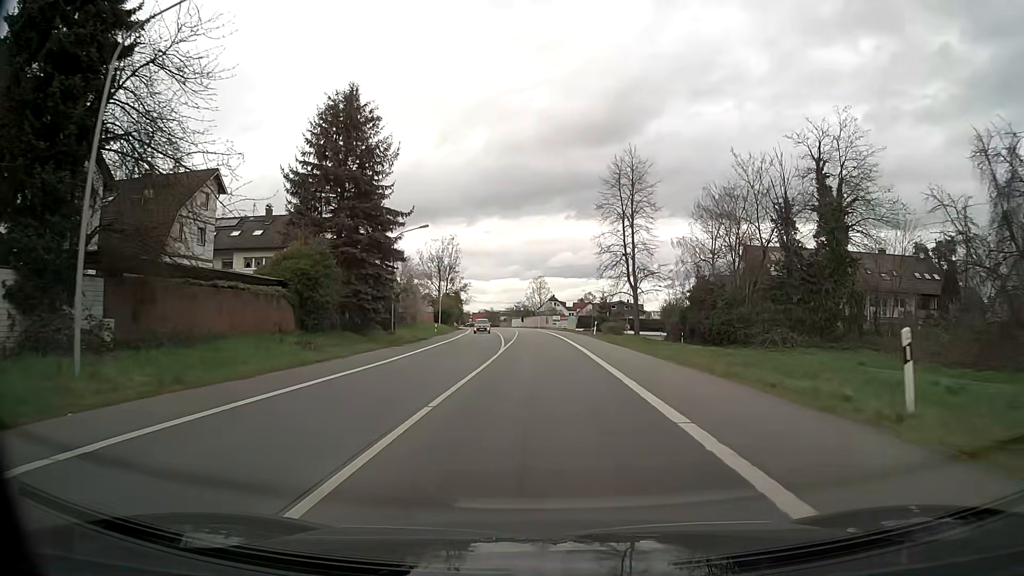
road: primary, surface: asphalt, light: Day
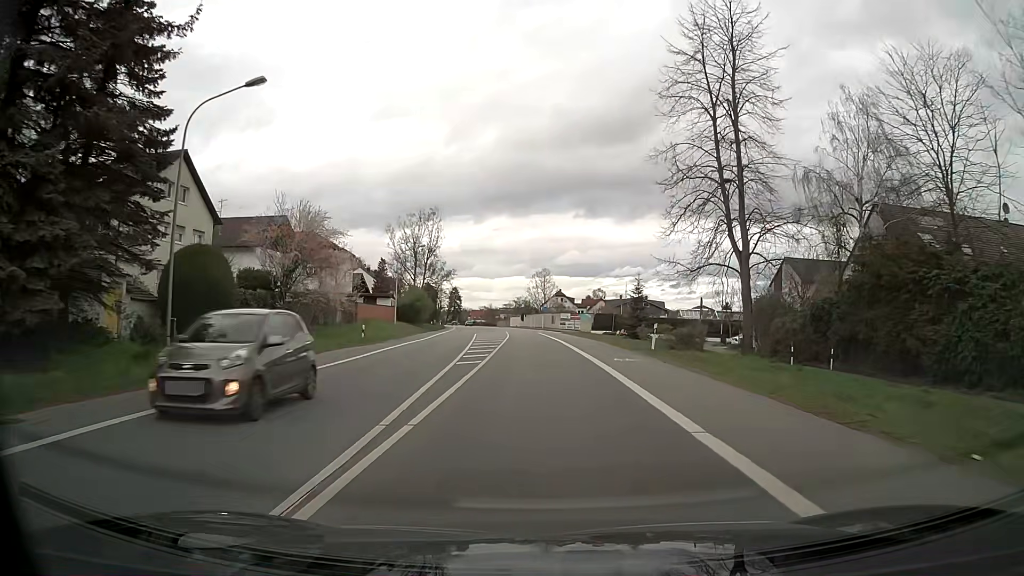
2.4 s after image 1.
(-0.2, +28.7) m; 0°
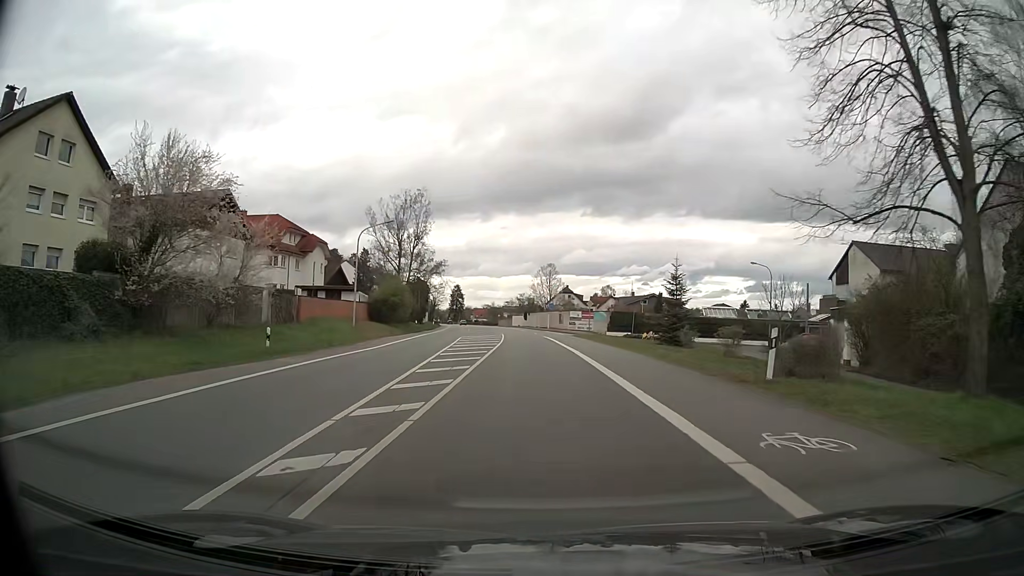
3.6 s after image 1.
(-0.1, +14.5) m; -1°
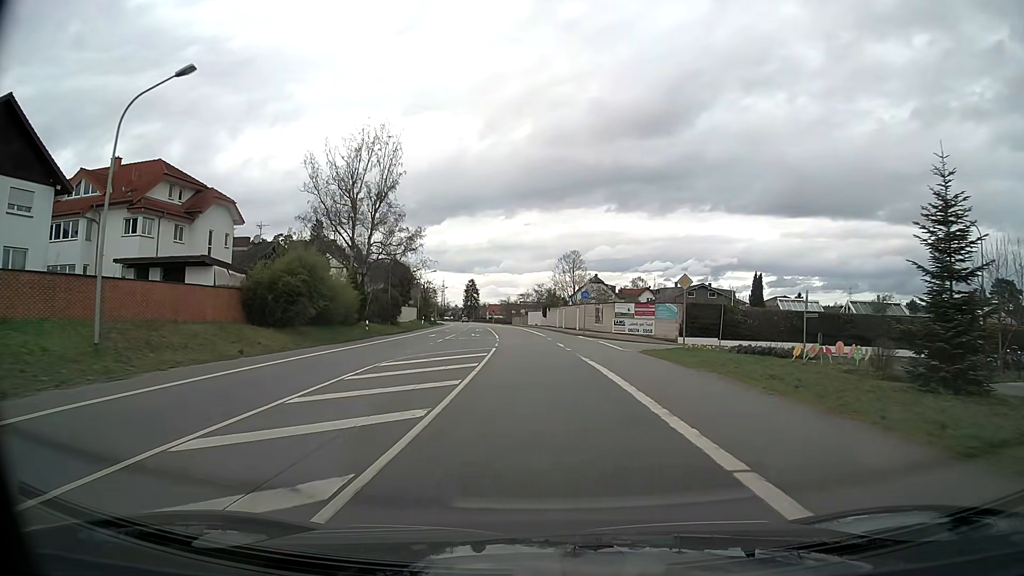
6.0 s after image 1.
(-0.4, +29.2) m; -2°
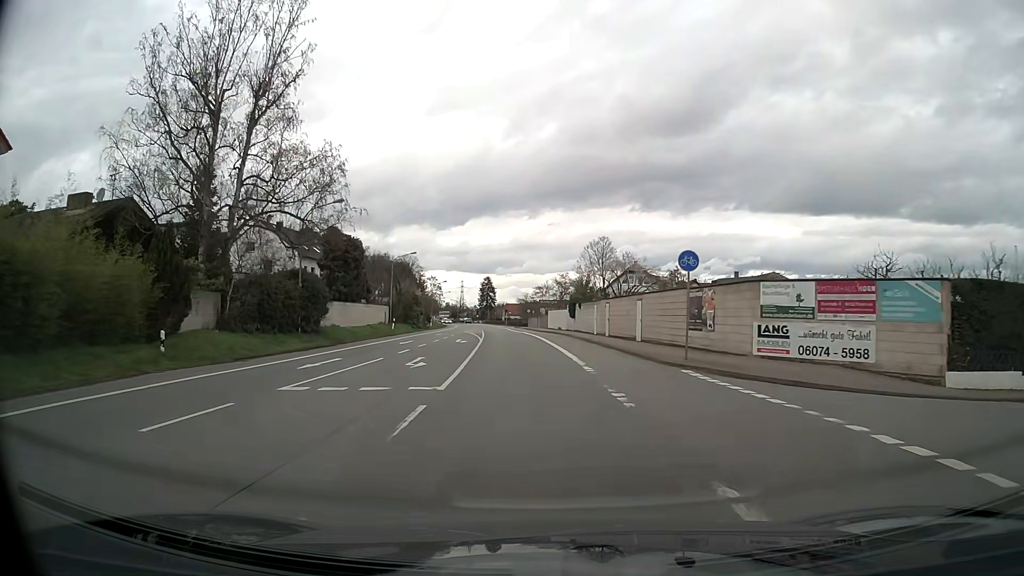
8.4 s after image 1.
(-0.3, +28.9) m; -1°
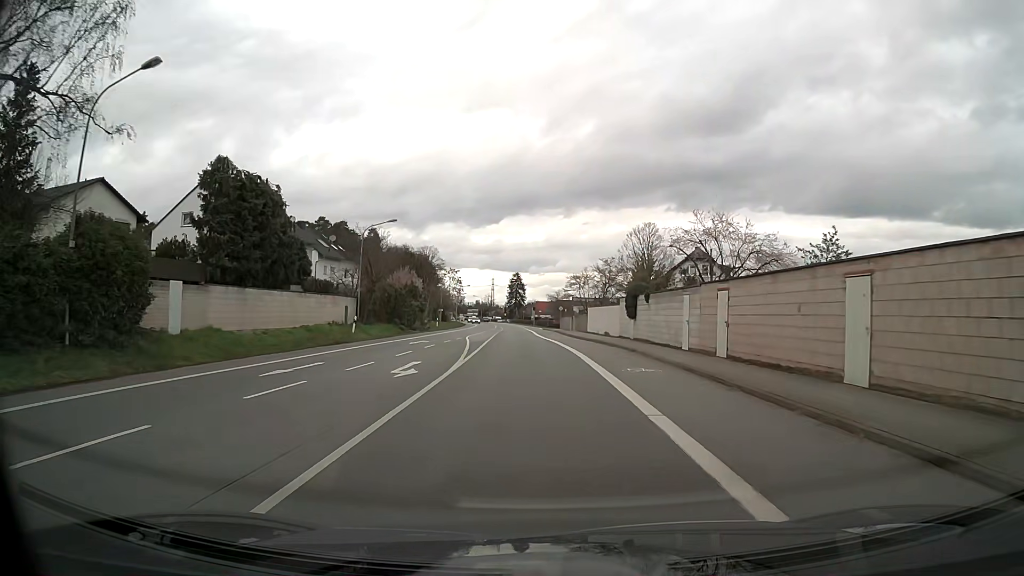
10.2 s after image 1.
(-0.5, +21.6) m; -3°
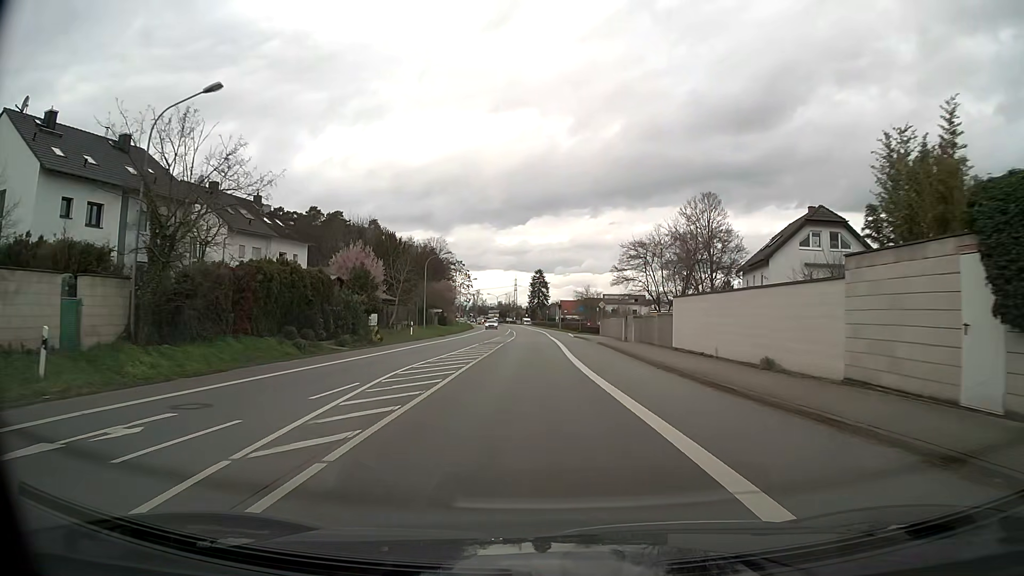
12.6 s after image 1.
(-0.5, +29.0) m; -2°
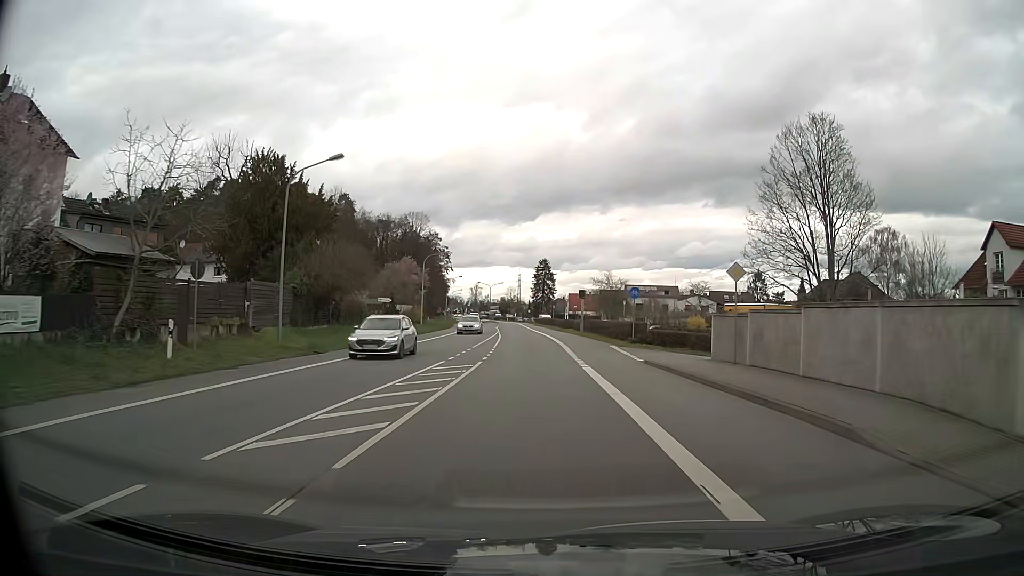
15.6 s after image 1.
(-0.4, +36.7) m; 0°
(0, +10) (0, +20) (0, +30) (-1, +40) (-2, +50) (-2, +60) (-3, +70) (-4, +80) (-4, +90) (-5, +100) m
